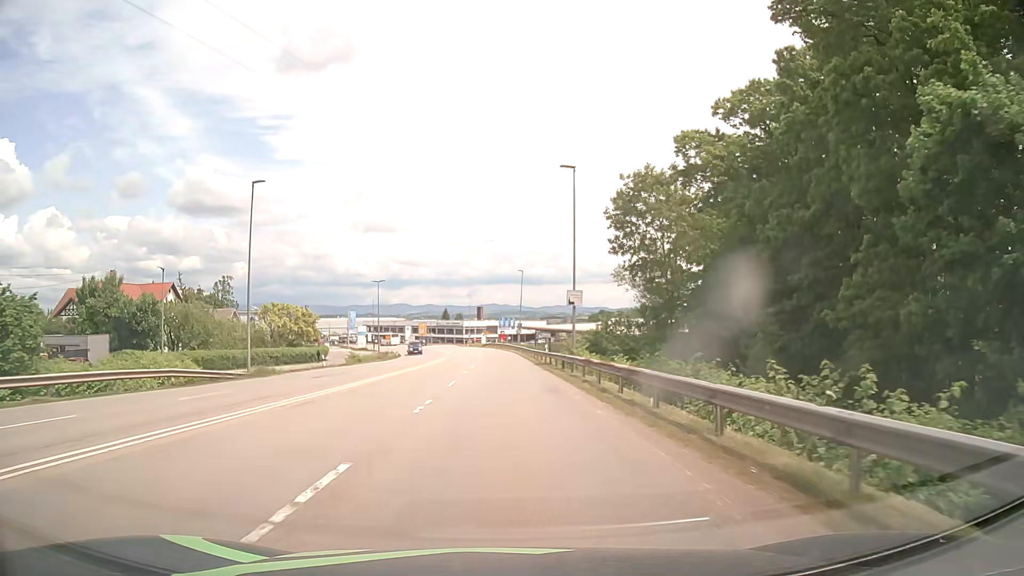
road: secondary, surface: asphalt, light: Day
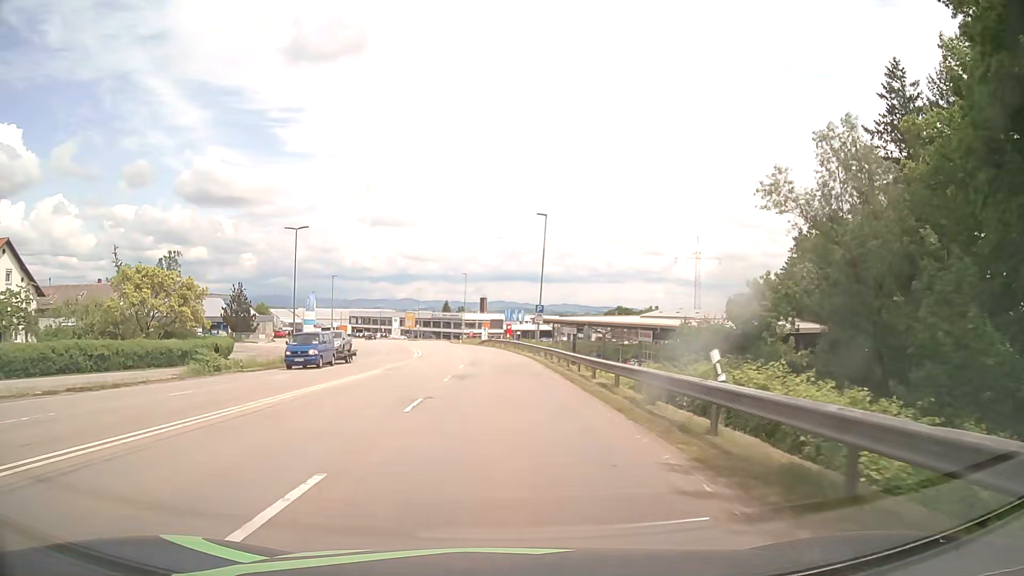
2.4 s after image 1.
(-0.1, +36.2) m; 0°
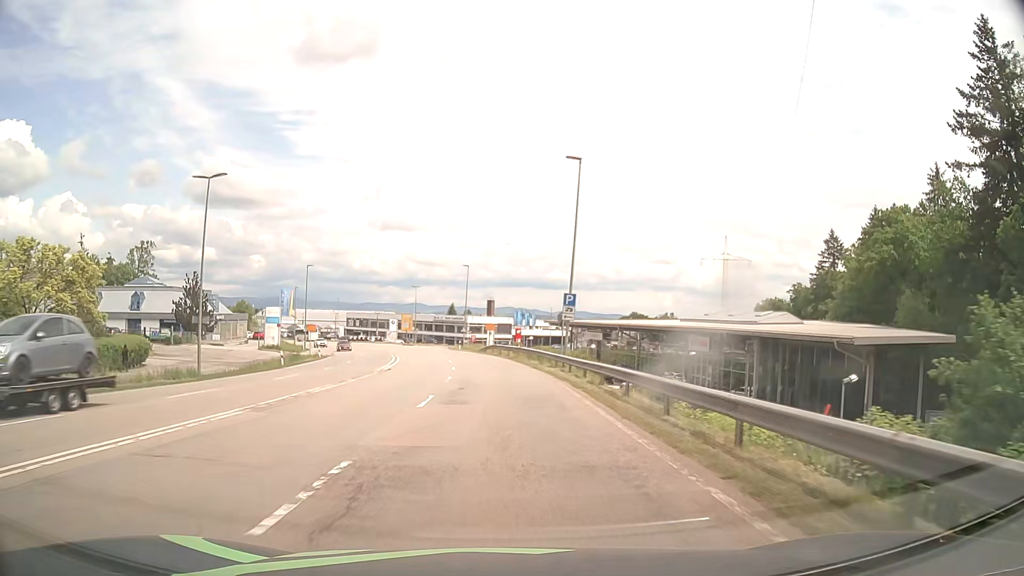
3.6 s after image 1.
(-0.1, +16.9) m; -1°
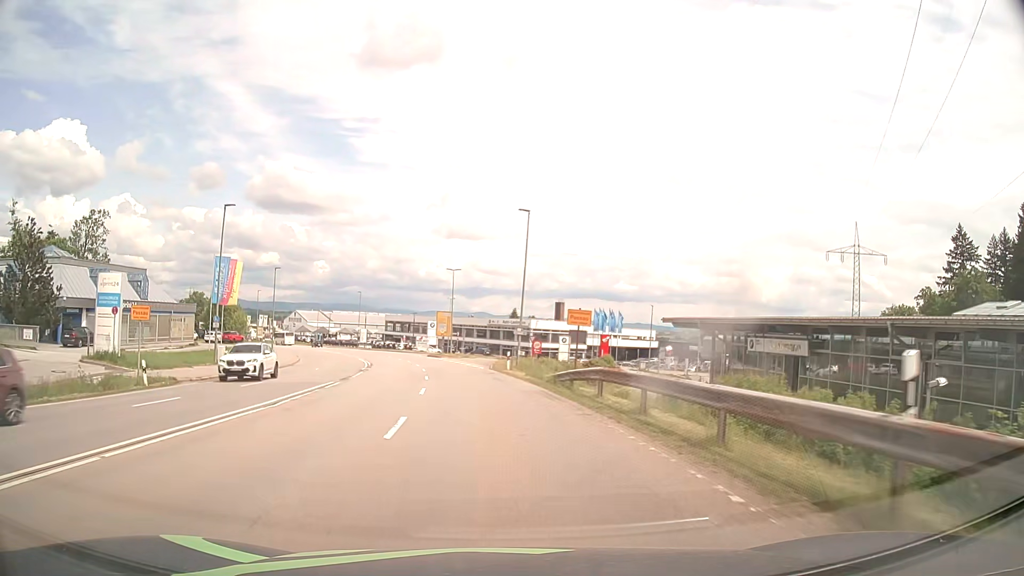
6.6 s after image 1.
(-1.5, +39.4) m; -5°
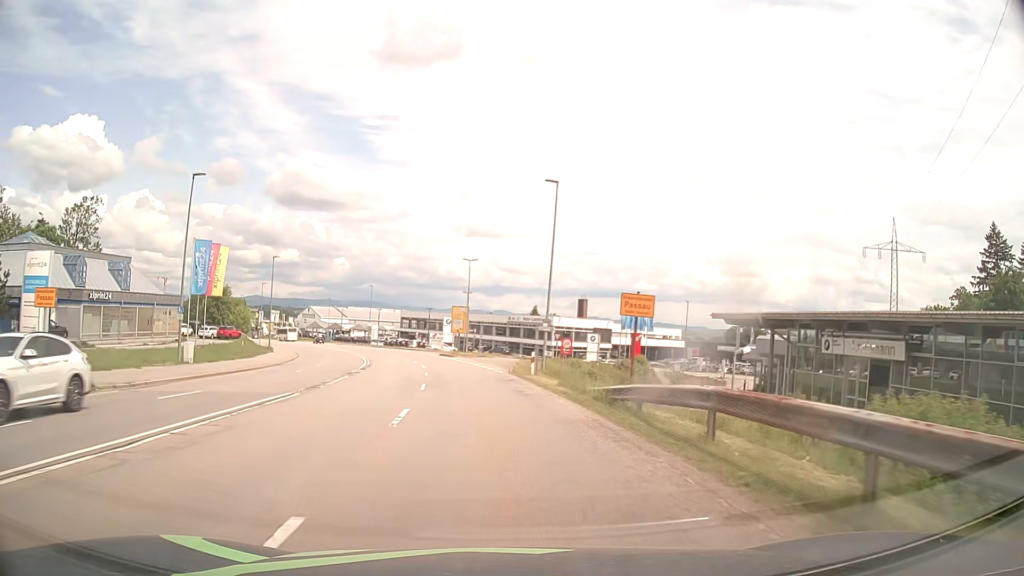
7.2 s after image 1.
(-0.1, +7.7) m; -2°
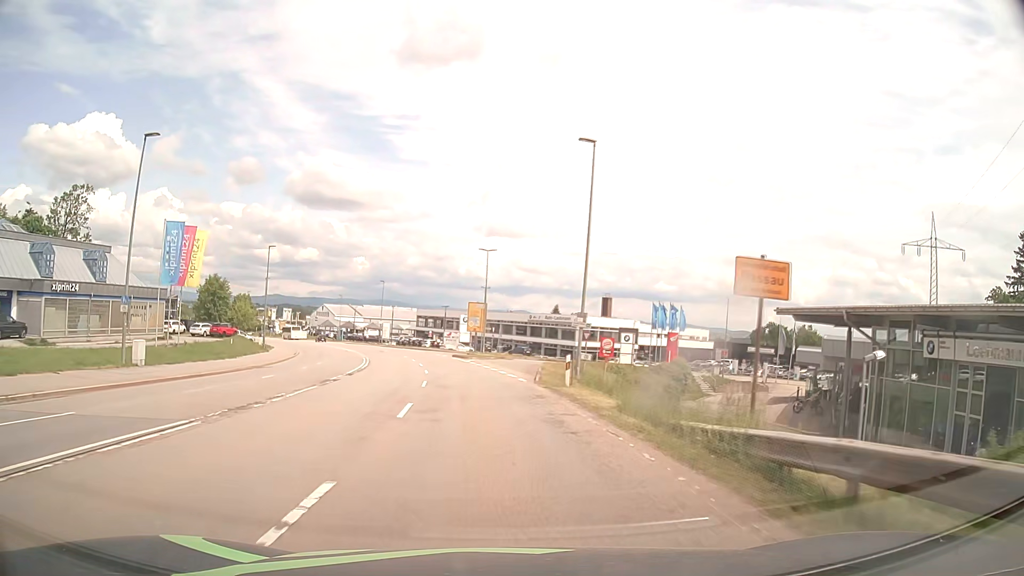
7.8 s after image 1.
(-0.1, +7.7) m; -1°
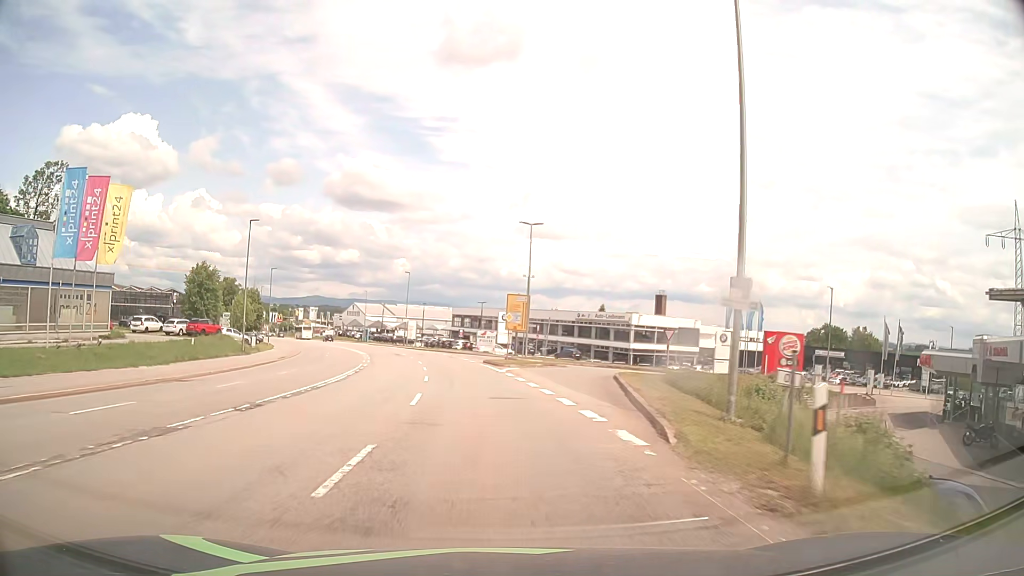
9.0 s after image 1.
(-0.5, +15.4) m; -3°
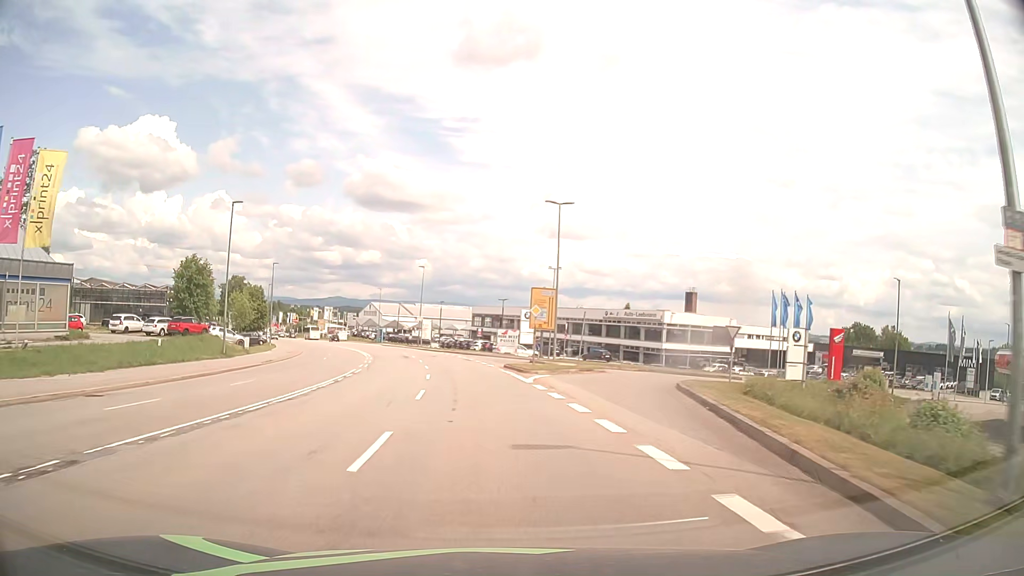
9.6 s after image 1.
(-0.1, +7.7) m; -2°
(0, +10) (-1, +20) (-2, +30) (-3, +40) (-5, +50) (-7, +59) (-10, +69) (-13, +79) (-16, +88) (-19, +98) m
